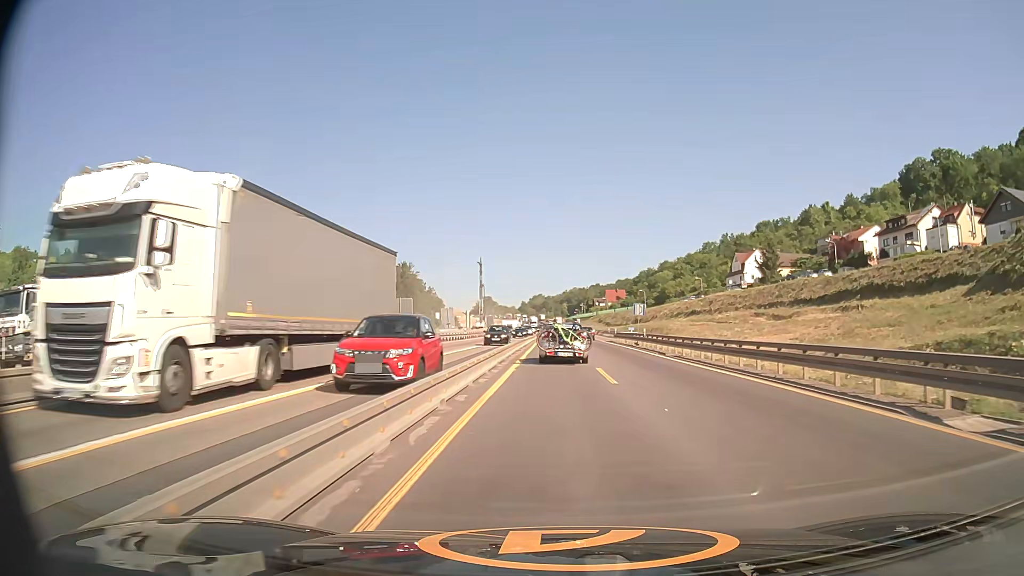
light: Day
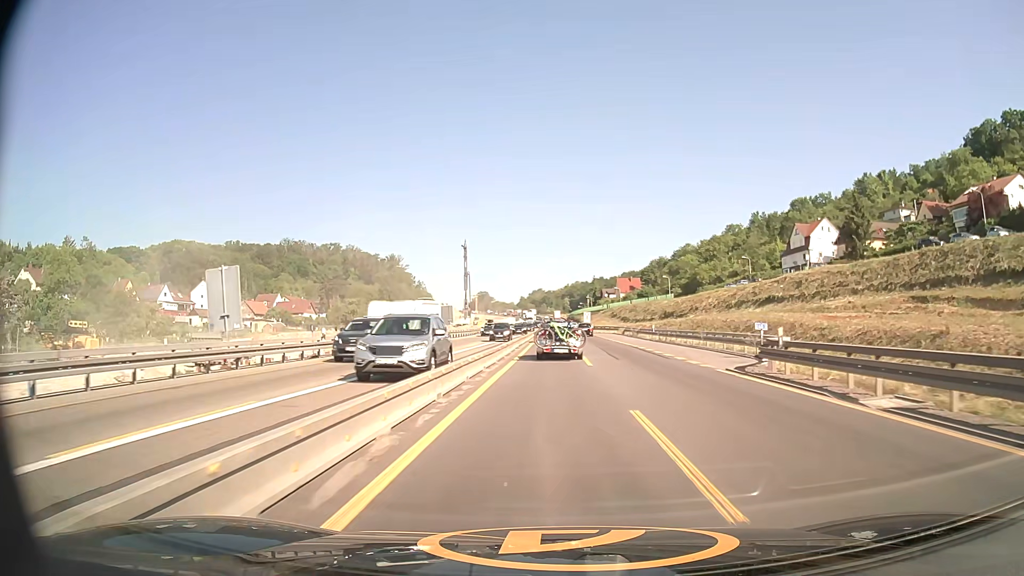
(+0.2, +47.5) m; 0°
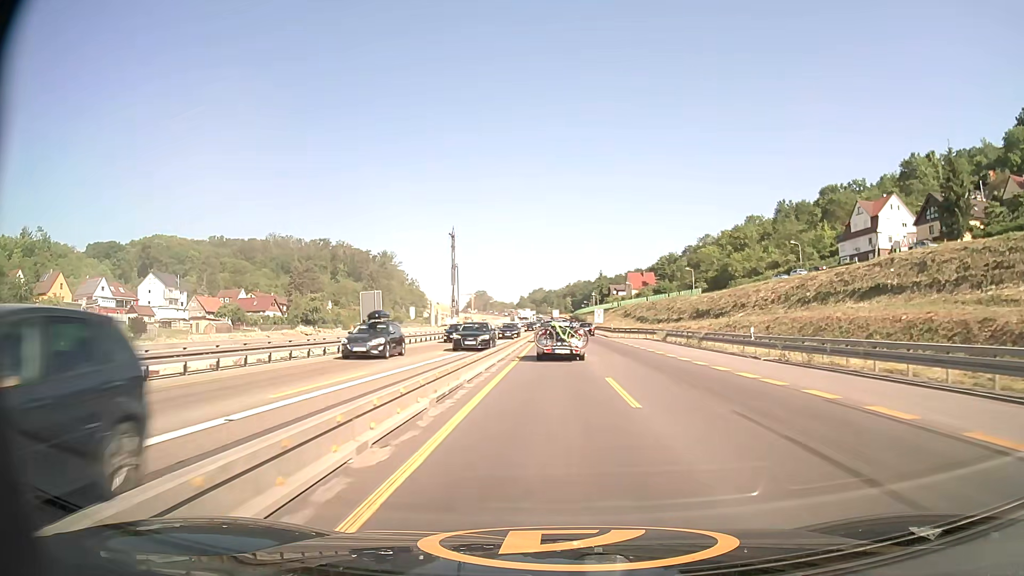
(-0.1, +29.6) m; 0°
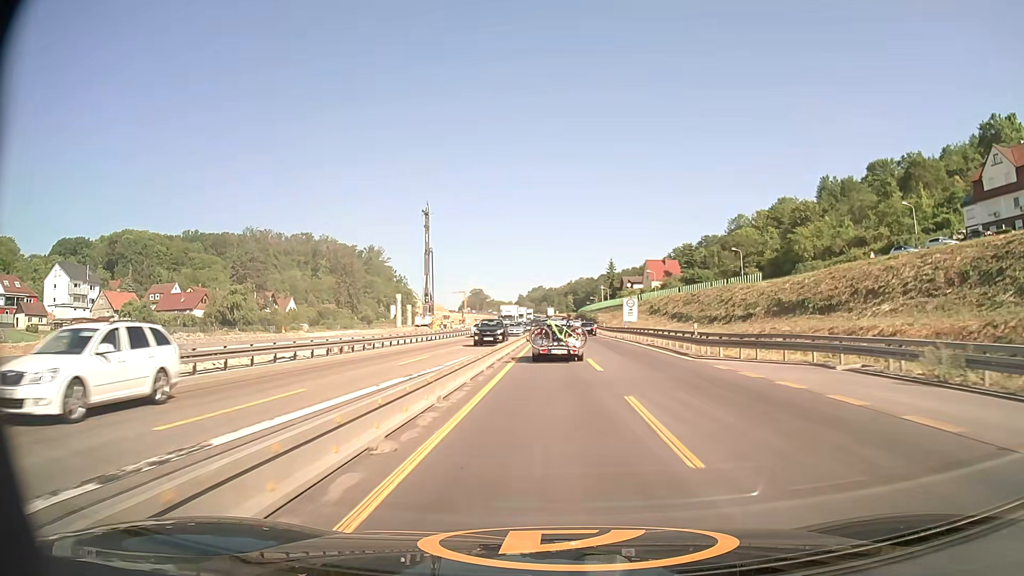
(0.0, +39.6) m; 0°
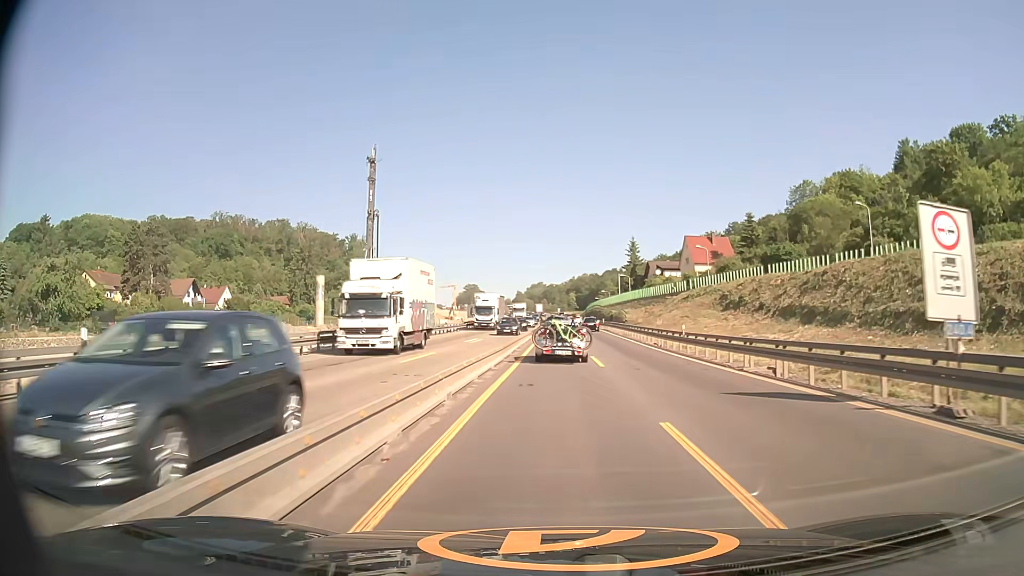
(0.0, +47.8) m; 0°
(0, +10) (0, +20) (0, +30) (0, +40) (0, +50) (0, +60) (0, +70) (+1, +80) (+1, +90) (+1, +100) m
